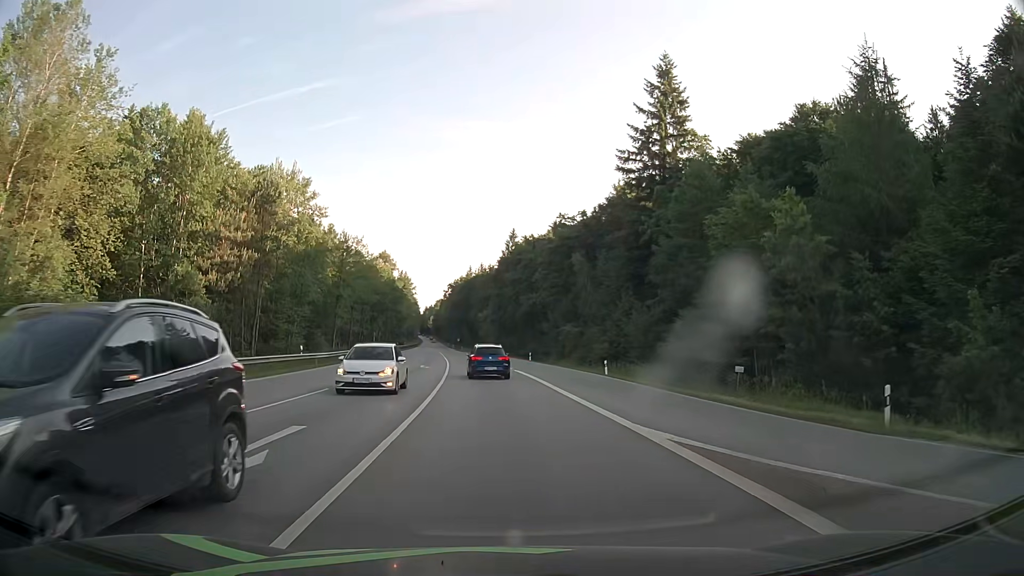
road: secondary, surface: asphalt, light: Day
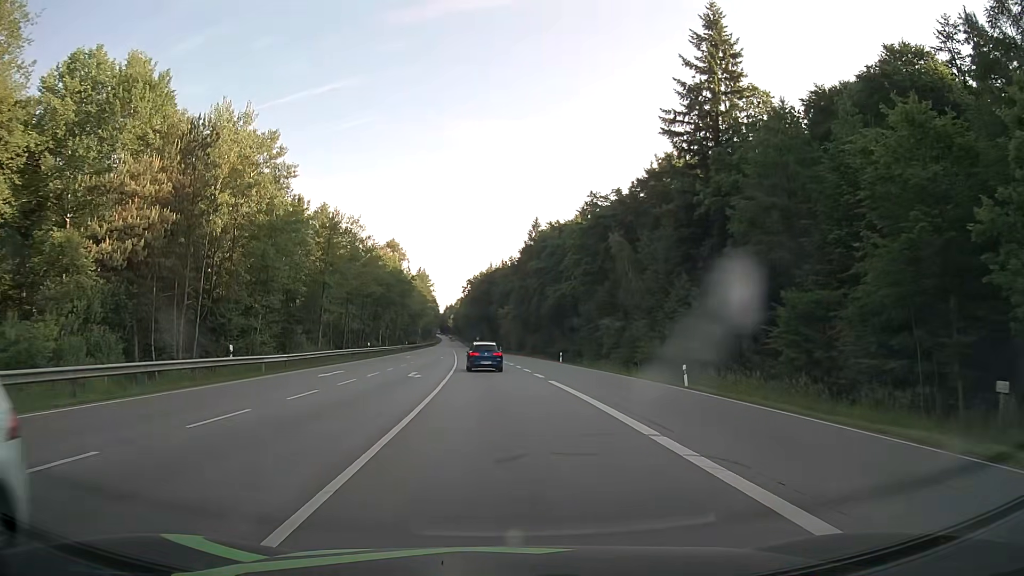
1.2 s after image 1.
(-0.2, +14.3) m; -2°
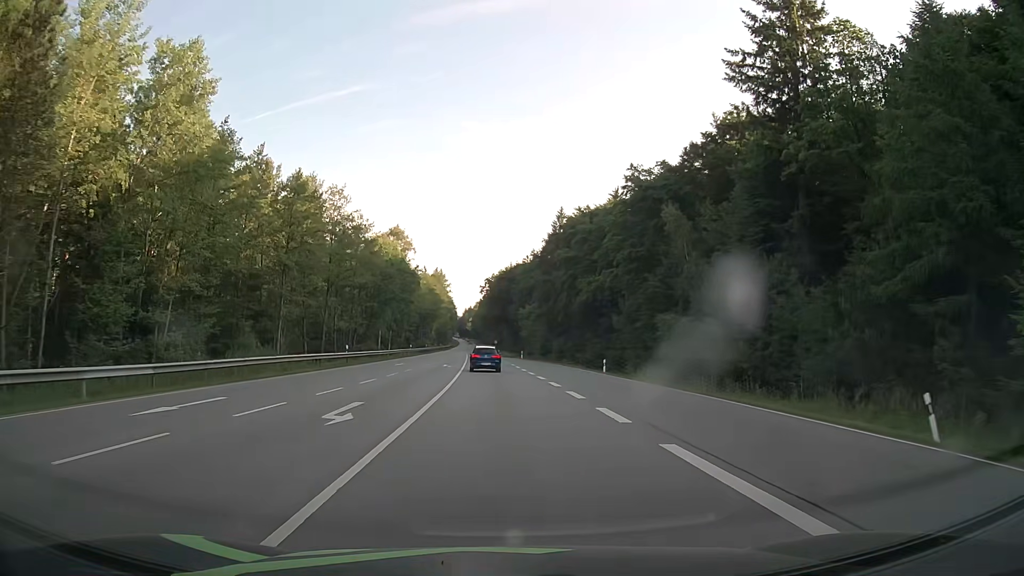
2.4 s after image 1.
(-0.3, +16.4) m; -2°
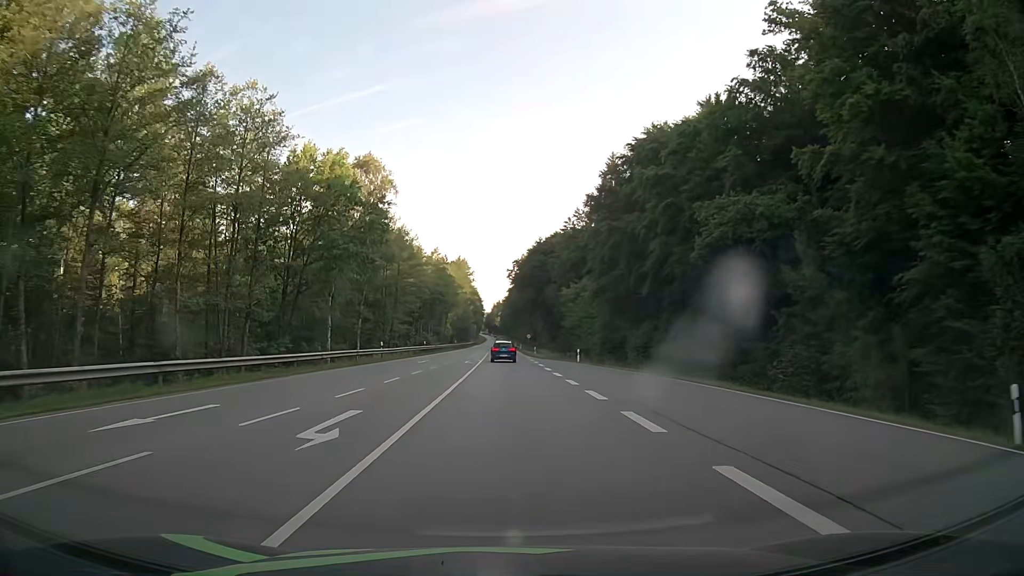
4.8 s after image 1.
(-0.9, +38.5) m; -2°
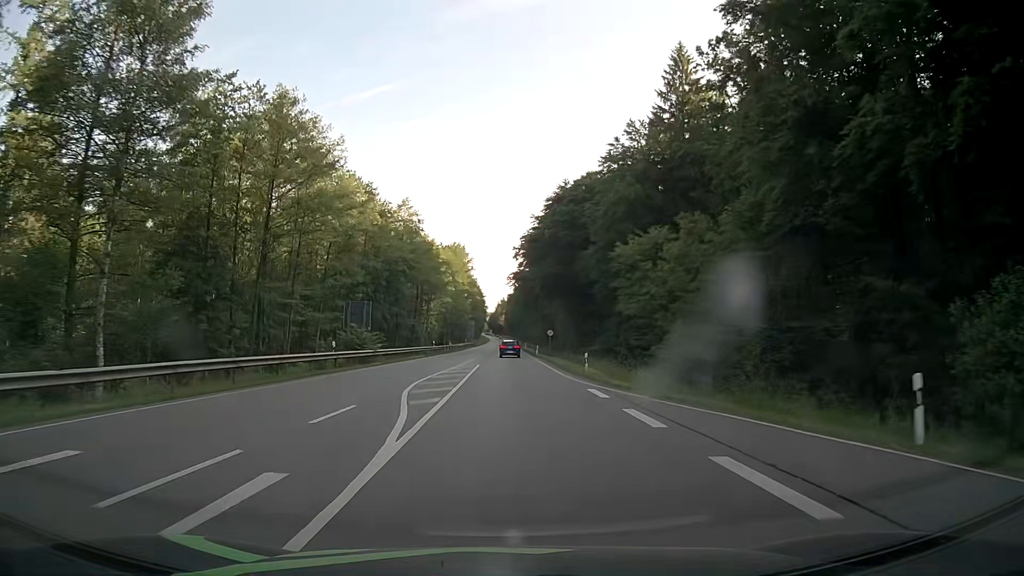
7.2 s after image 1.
(-0.4, +41.5) m; -1°
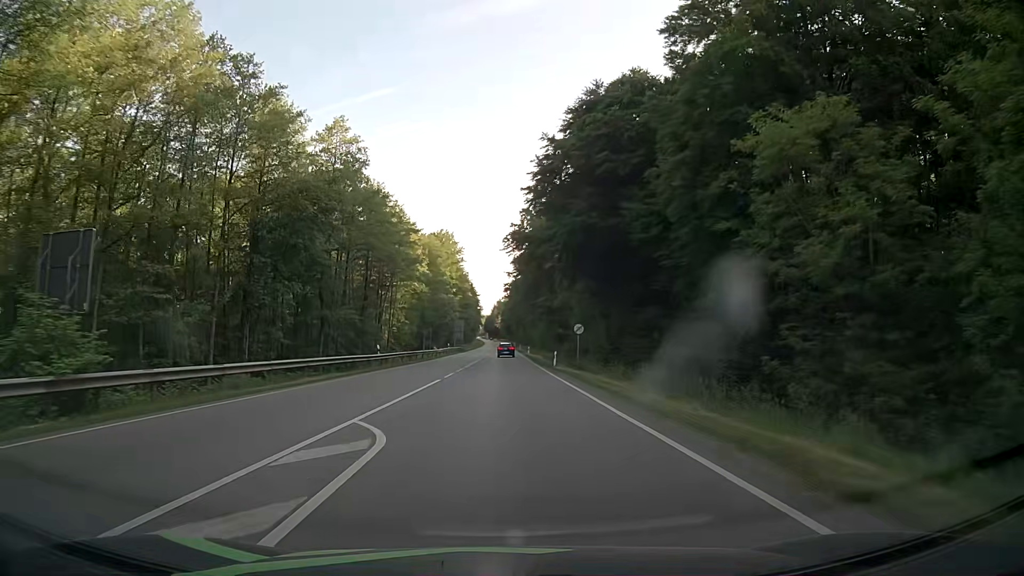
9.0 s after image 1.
(+0.1, +30.0) m; 0°
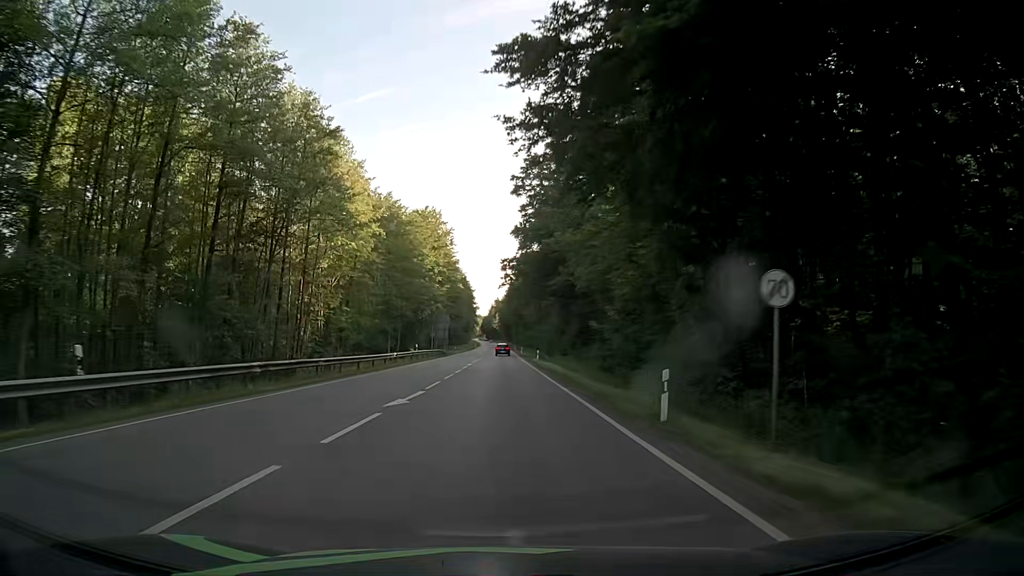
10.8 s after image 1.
(+0.2, +30.8) m; 0°
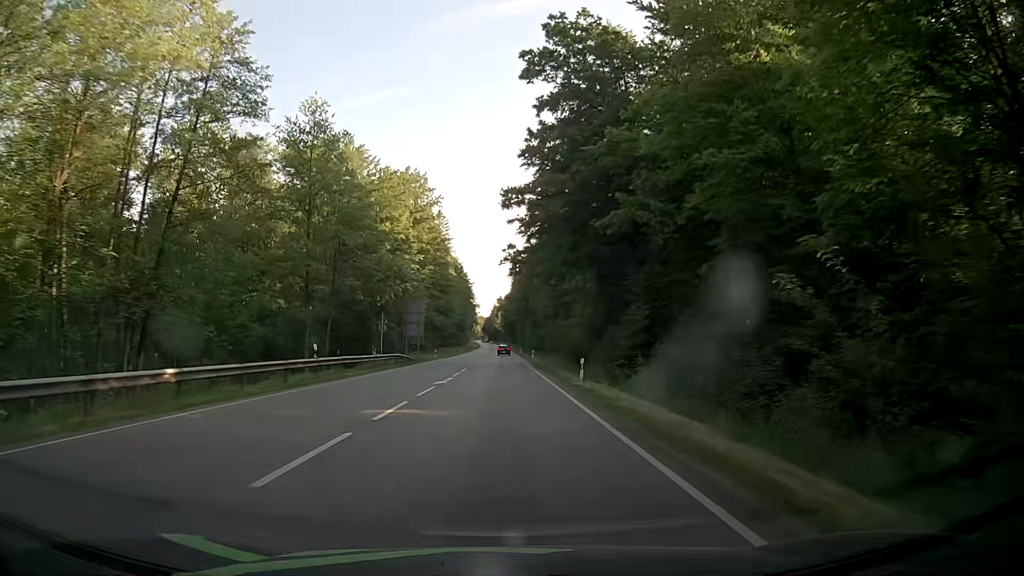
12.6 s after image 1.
(0.0, +33.2) m; 0°
(0, +10) (0, +20) (0, +30) (0, +40) (0, +50) (0, +60) (0, +70) (0, +80) (0, +90) (0, +100) m
